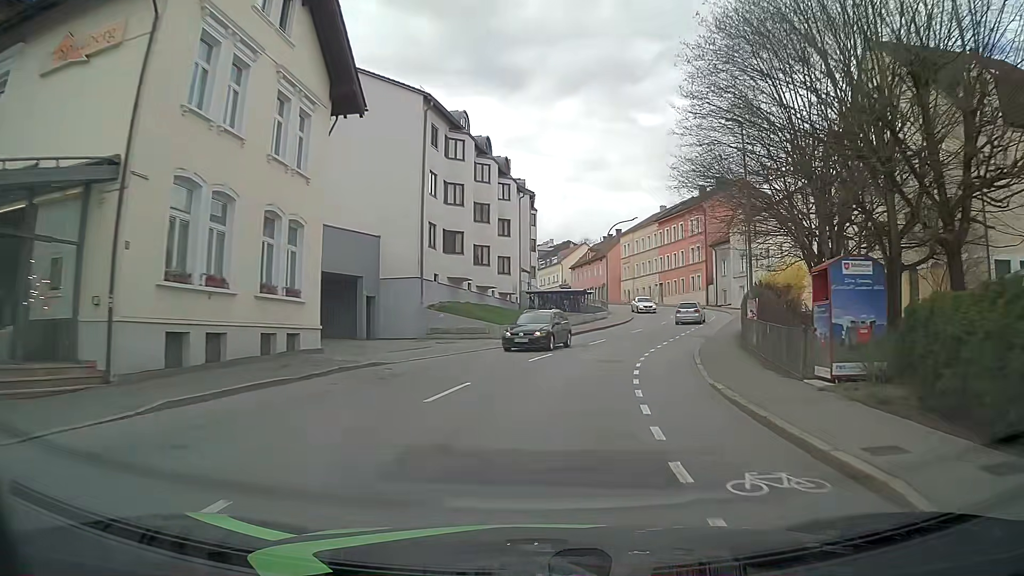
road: tertiary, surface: asphalt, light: Day
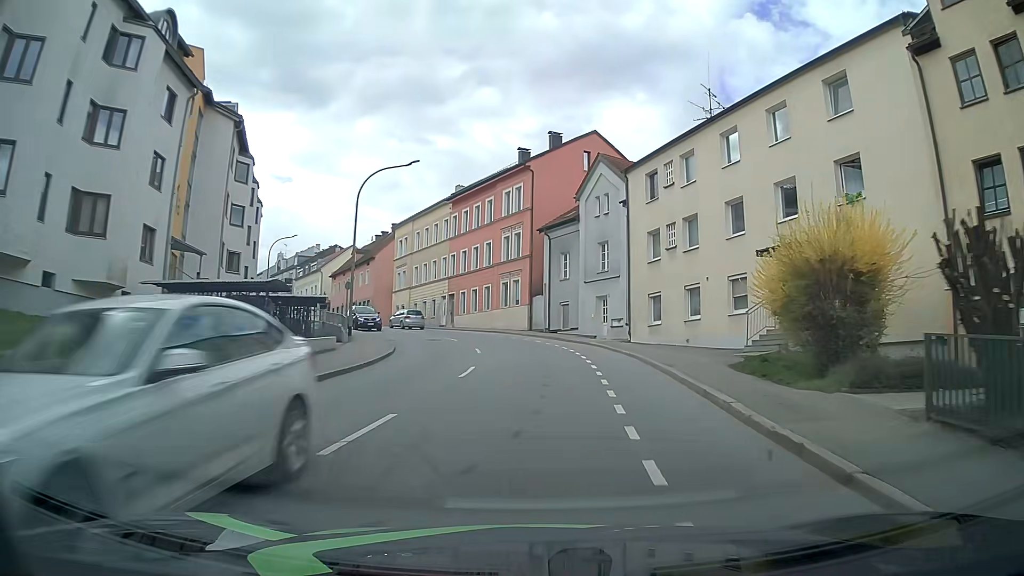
(+5.1, +30.0) m; +19°
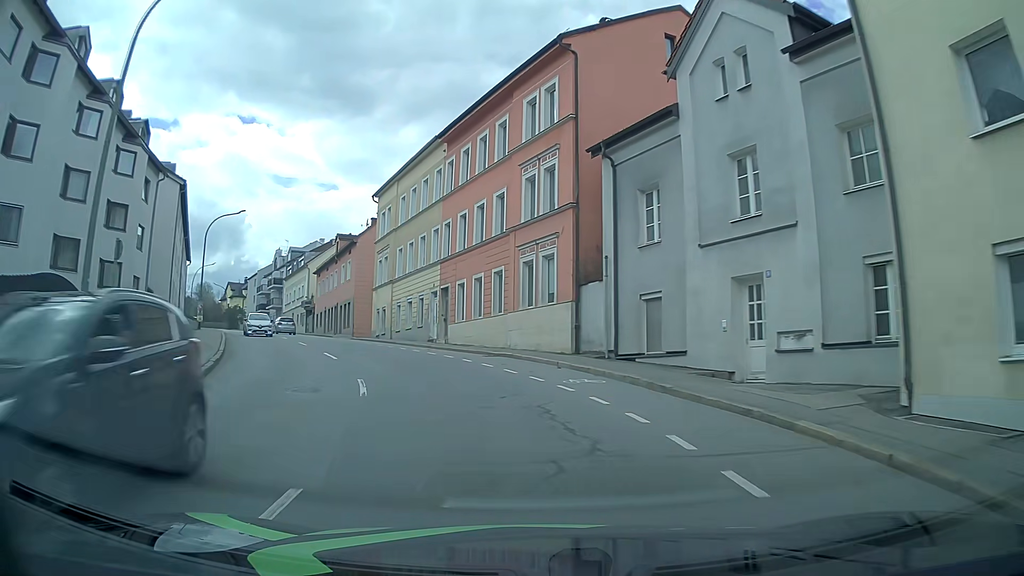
(+0.2, +22.4) m; -3°
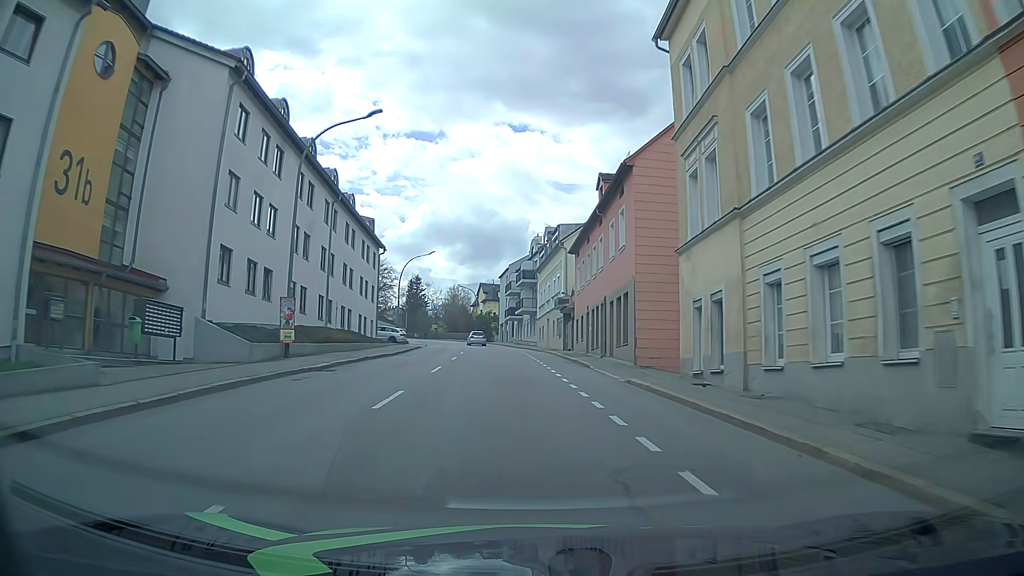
(-6.6, +27.7) m; -25°
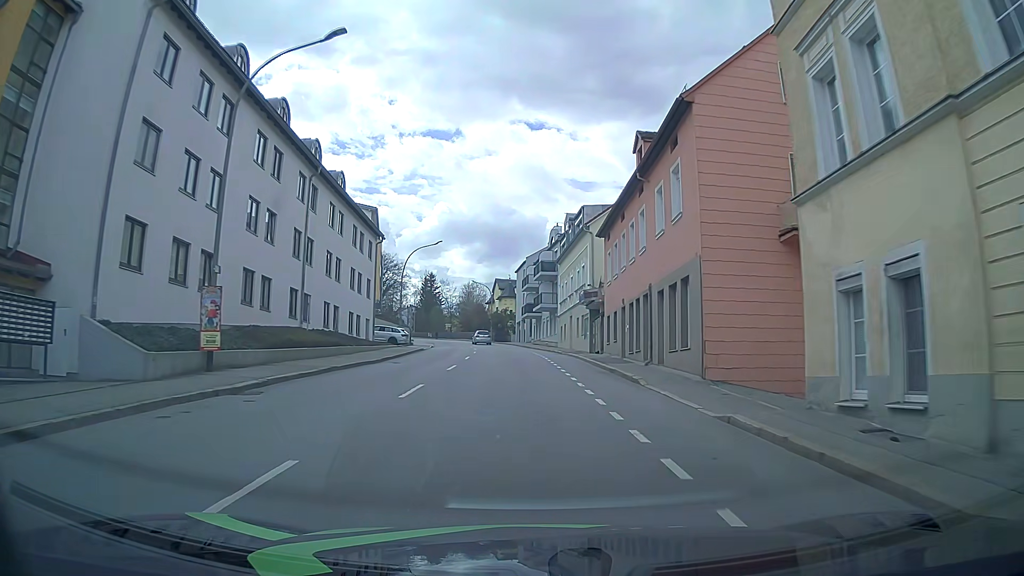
(-0.2, +7.4) m; -2°
(0, +10) (0, +20) (-1, +30) (-1, +40) (-2, +50) (-3, +60) (-5, +70) (-7, +80) (-9, +89) (-11, +99) m
